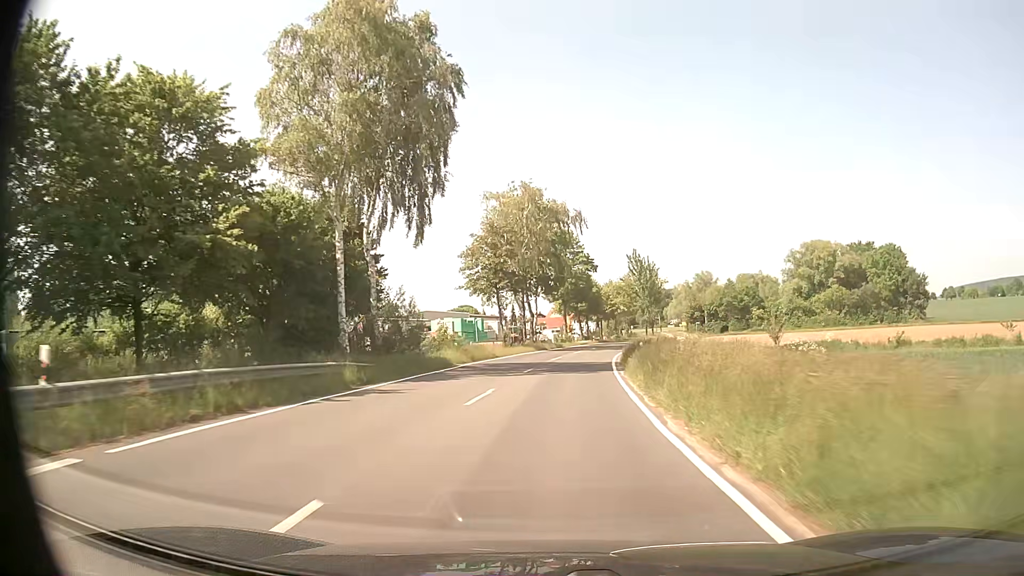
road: tertiary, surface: asphalt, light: Day
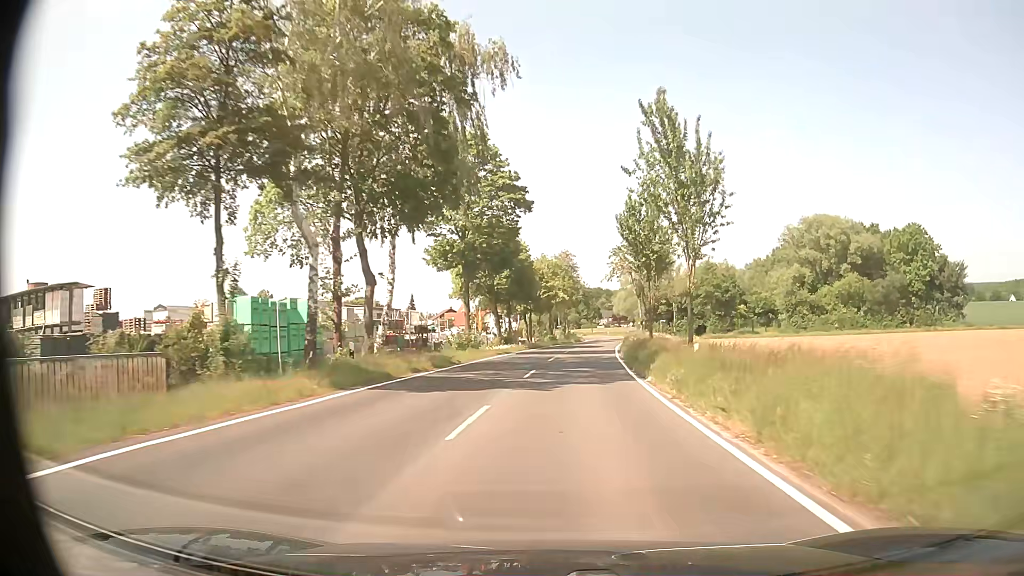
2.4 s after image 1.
(+2.0, +41.0) m; +7°
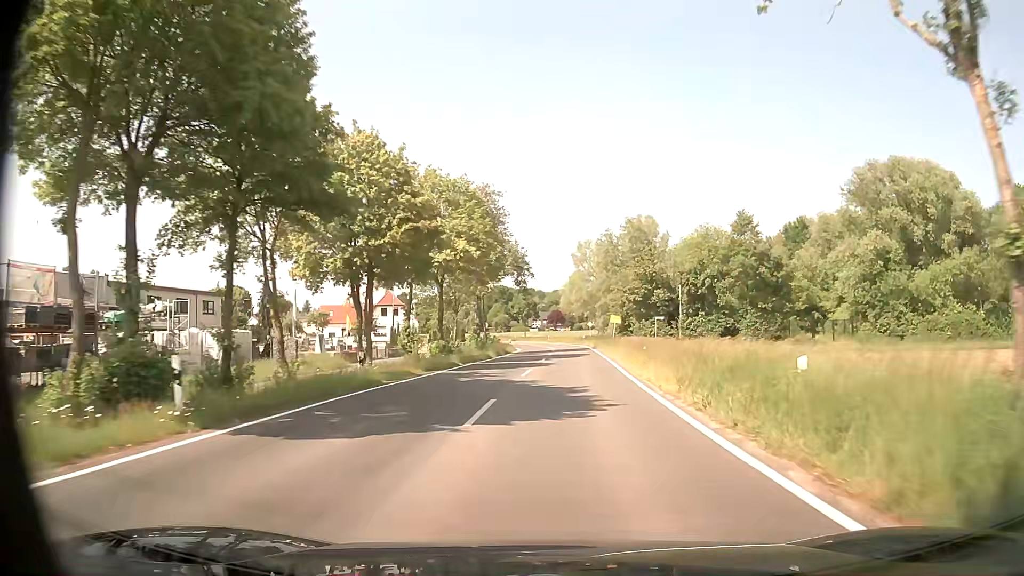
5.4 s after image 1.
(+2.3, +46.2) m; +6°
(0, +10) (0, +20) (+1, +30) (+1, +40) (+2, +50) (+2, +60) (+2, +70) (+1, +80) (0, +90) (-1, +100) m
